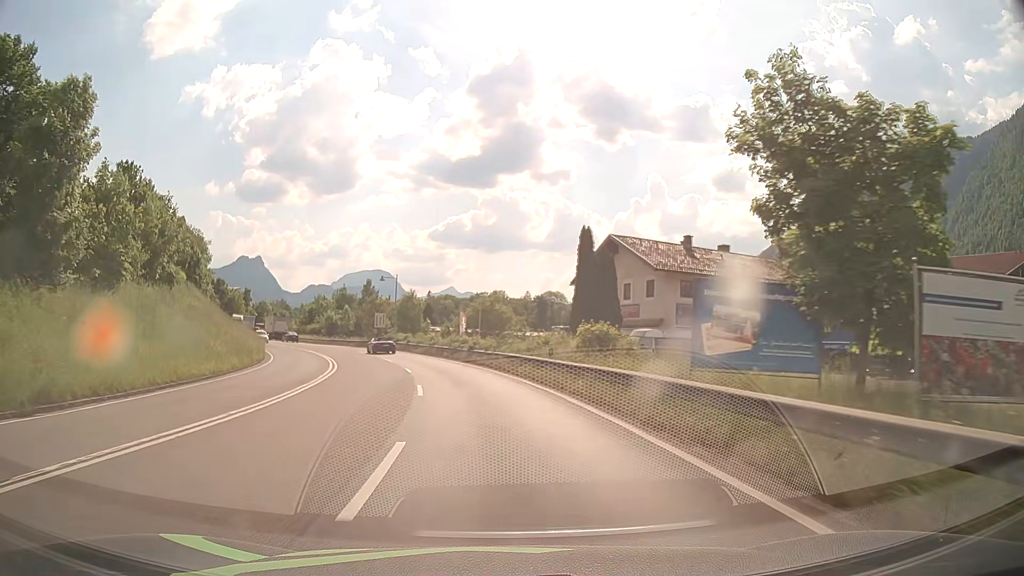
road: primary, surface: asphalt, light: Day
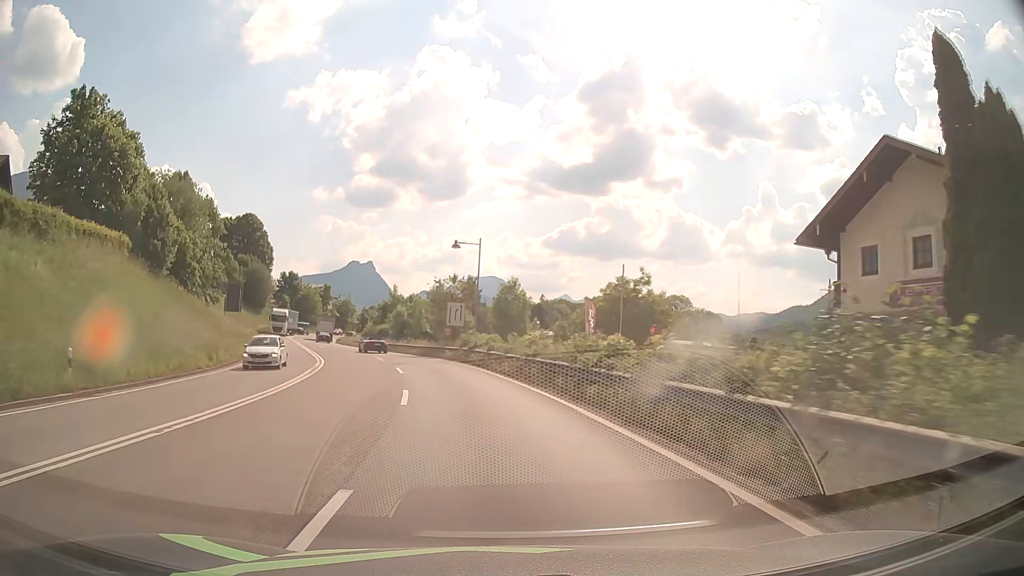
(-2.1, +27.2) m; -9°
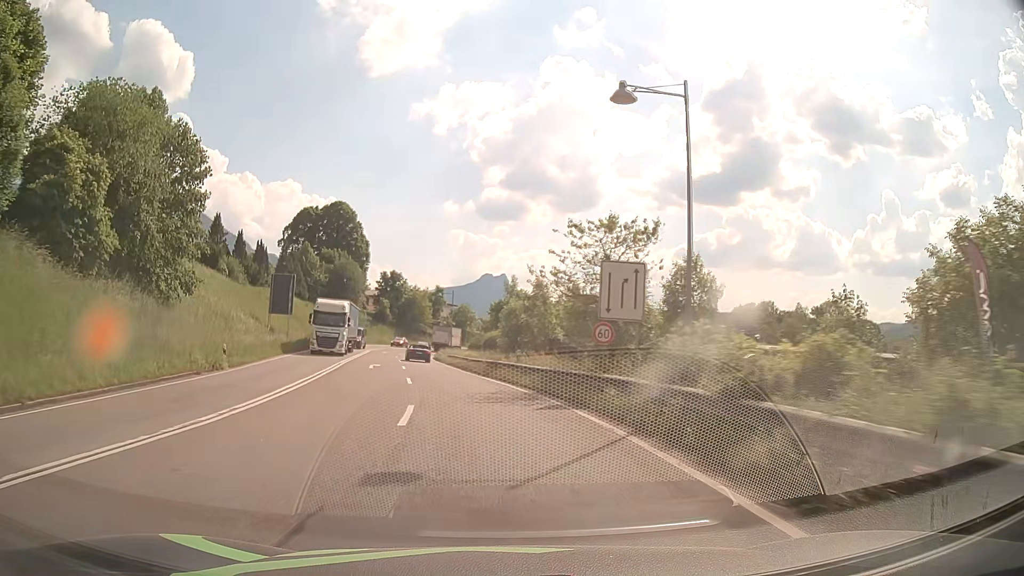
(-2.7, +27.1) m; -11°
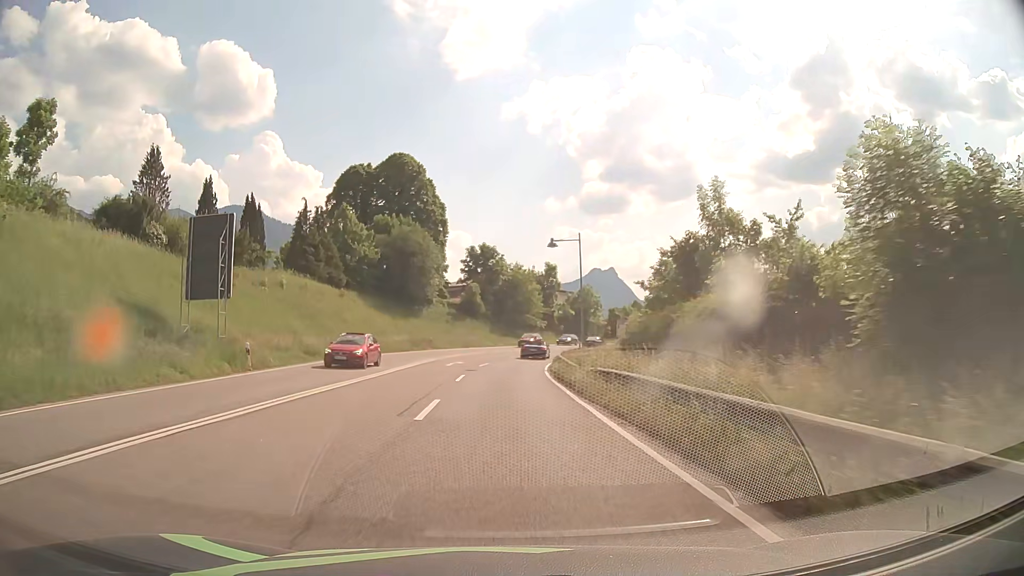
(-3.8, +36.2) m; -10°
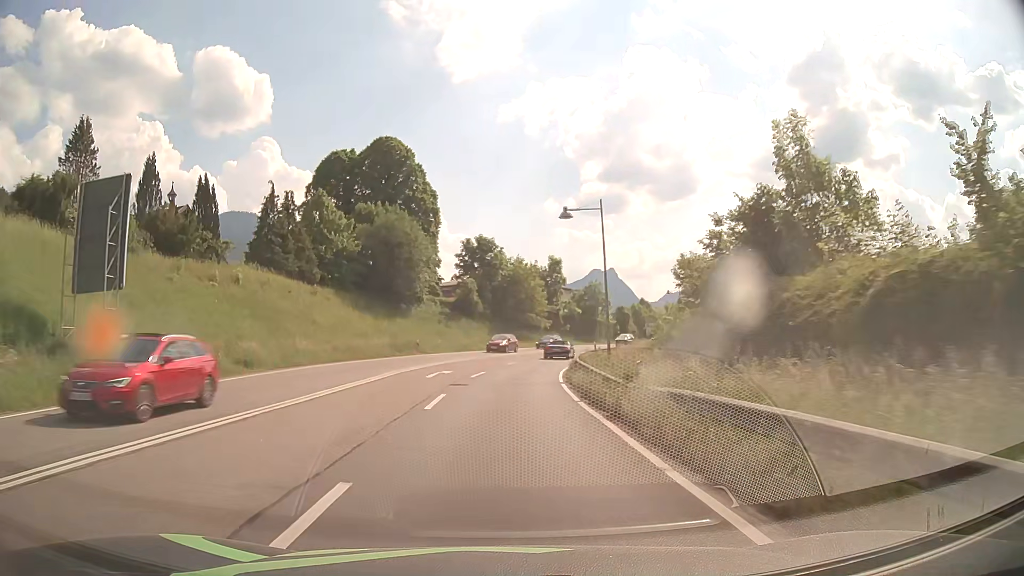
(0.0, +9.2) m; 0°
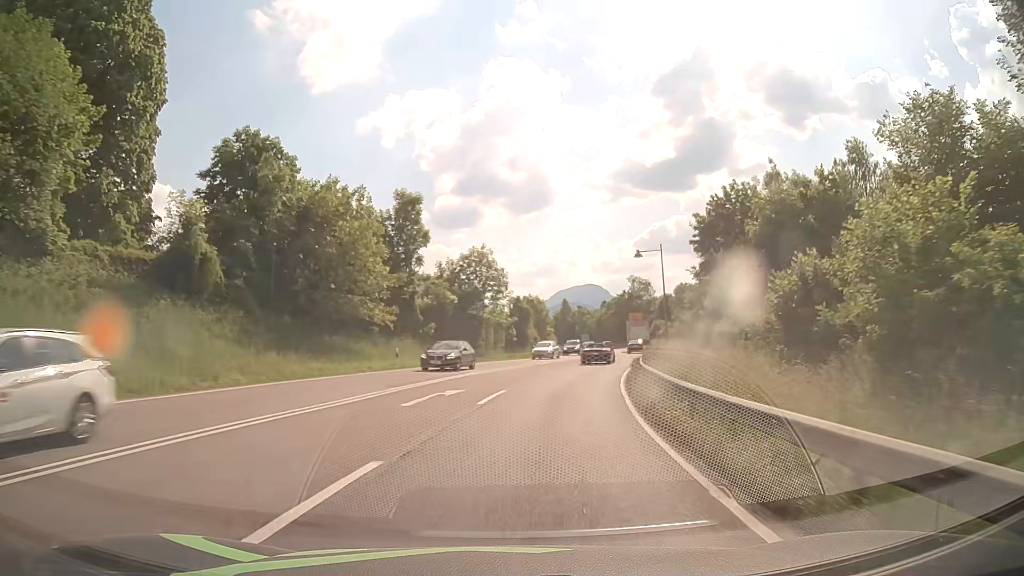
(+2.8, +45.6) m; +11°
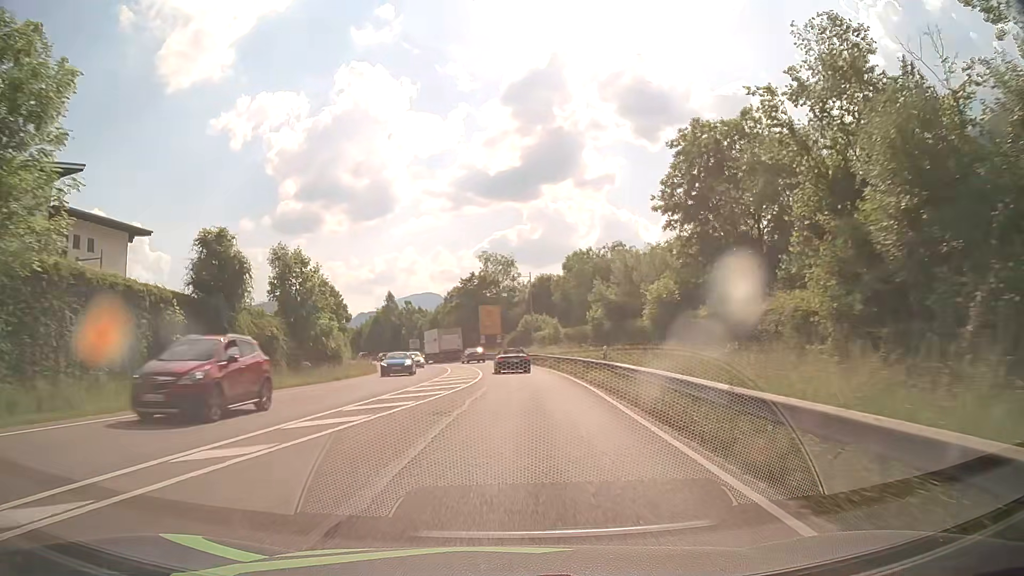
(+6.7, +44.2) m; +14°
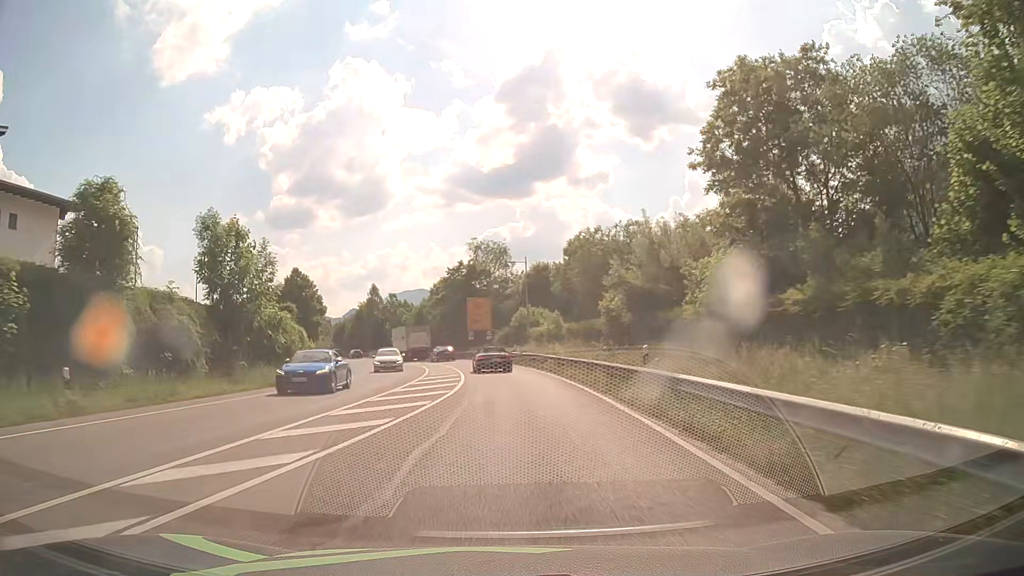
(+0.1, +8.7) m; +1°
(0, +10) (0, +20) (-1, +30) (-2, +40) (-3, +50) (-5, +60) (-8, +69) (-11, +79) (-15, +88) (-19, +97) m
